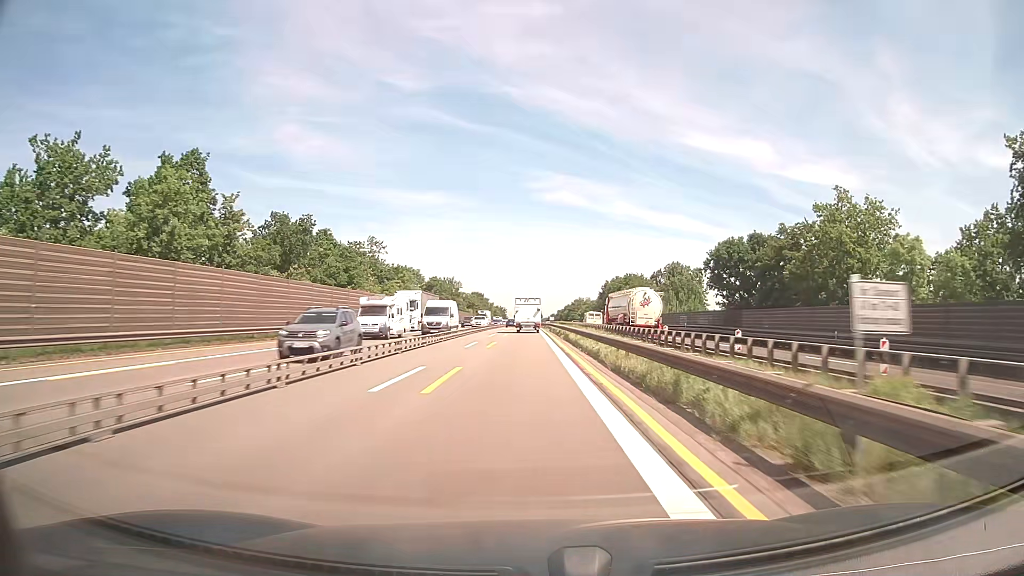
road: motorway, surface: asphalt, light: Day
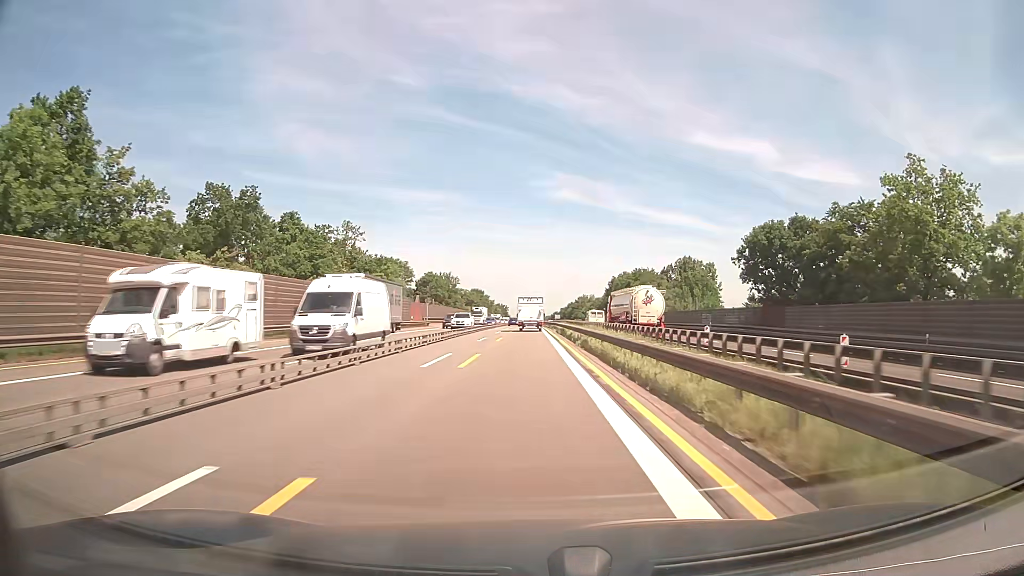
(0.0, +12.5) m; 0°
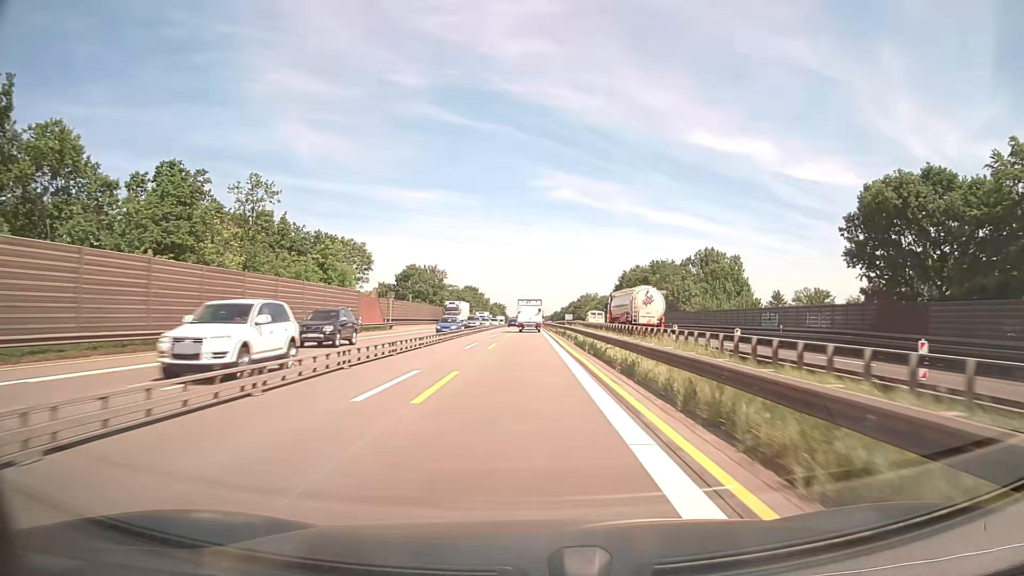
(0.0, +25.1) m; 0°
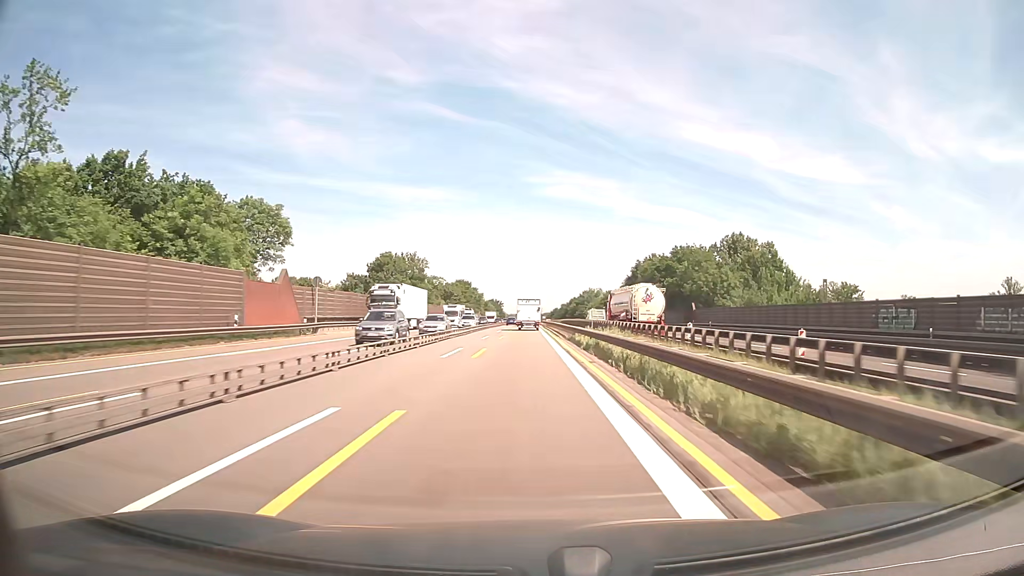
(0.0, +25.1) m; 0°
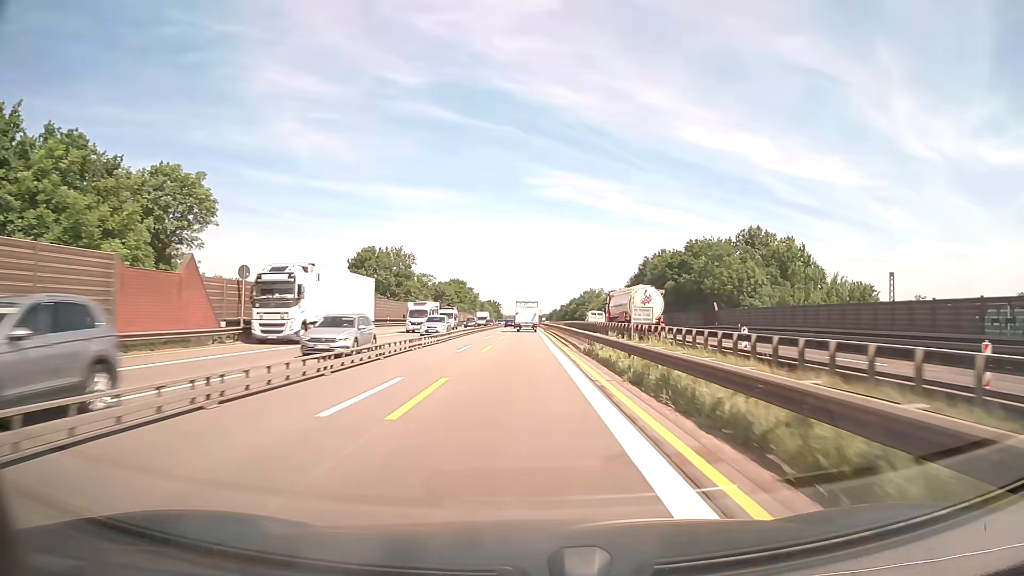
(0.0, +12.6) m; 0°
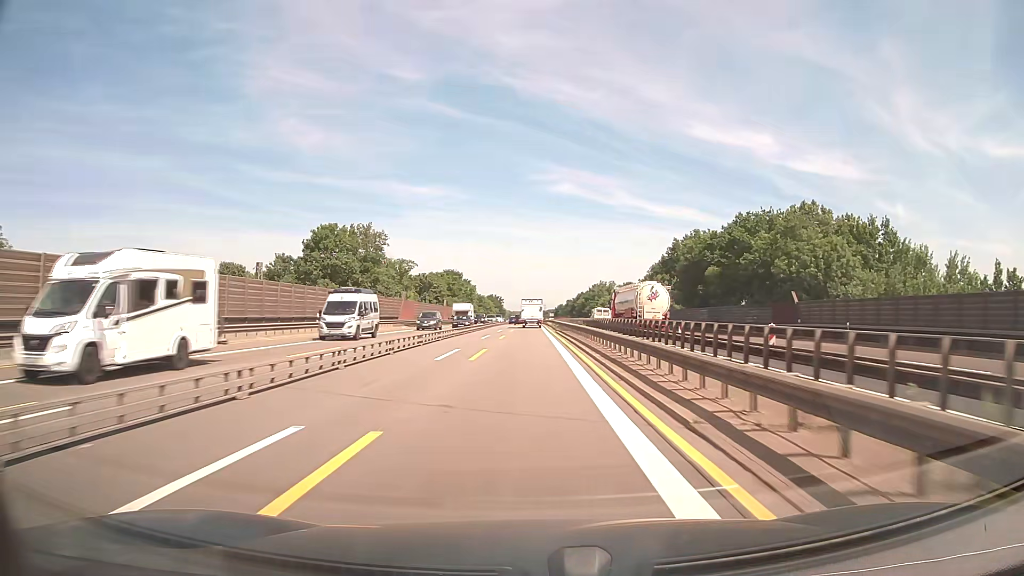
(0.0, +25.2) m; 0°
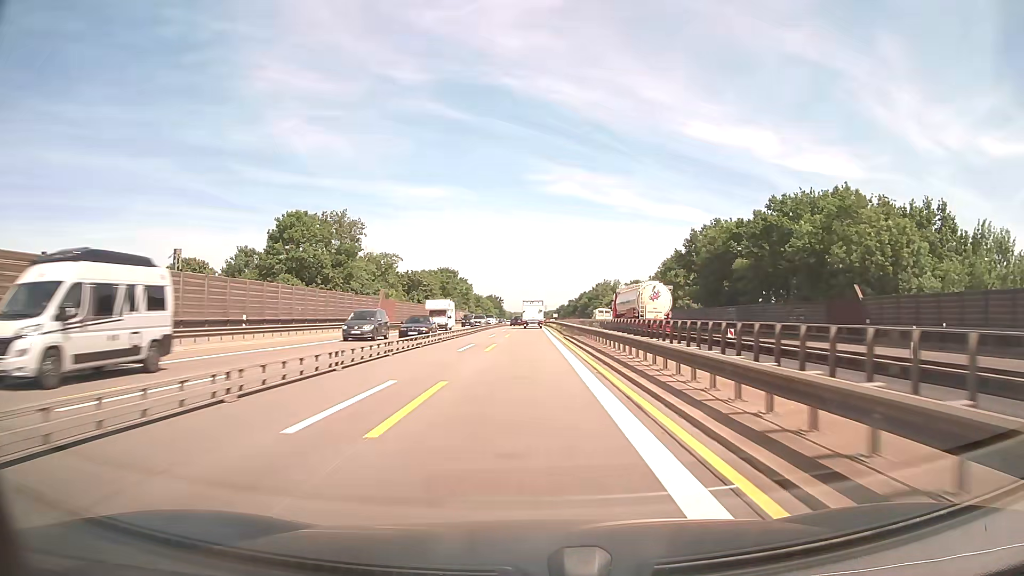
(0.0, +12.6) m; 0°
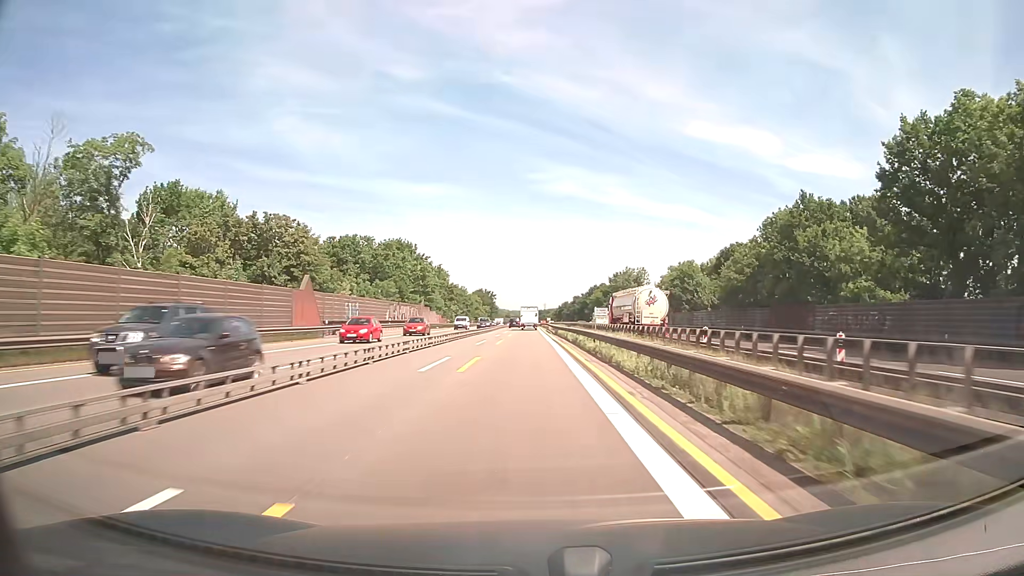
(+0.1, +62.8) m; 0°
(0, +10) (0, +20) (0, +30) (0, +40) (0, +50) (0, +60) (0, +70) (0, +80) (0, +90) (0, +100) m
